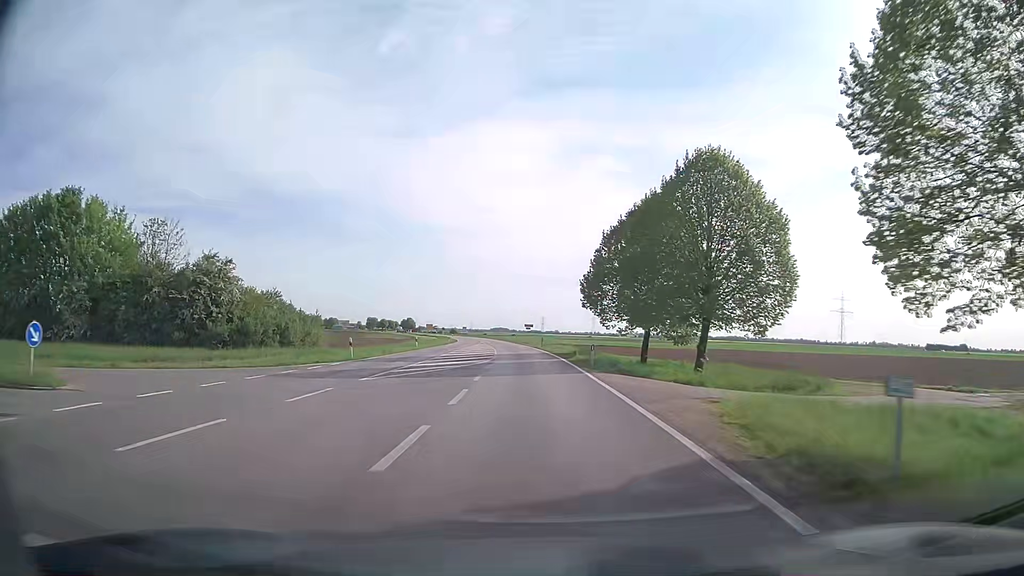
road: secondary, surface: asphalt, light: Day
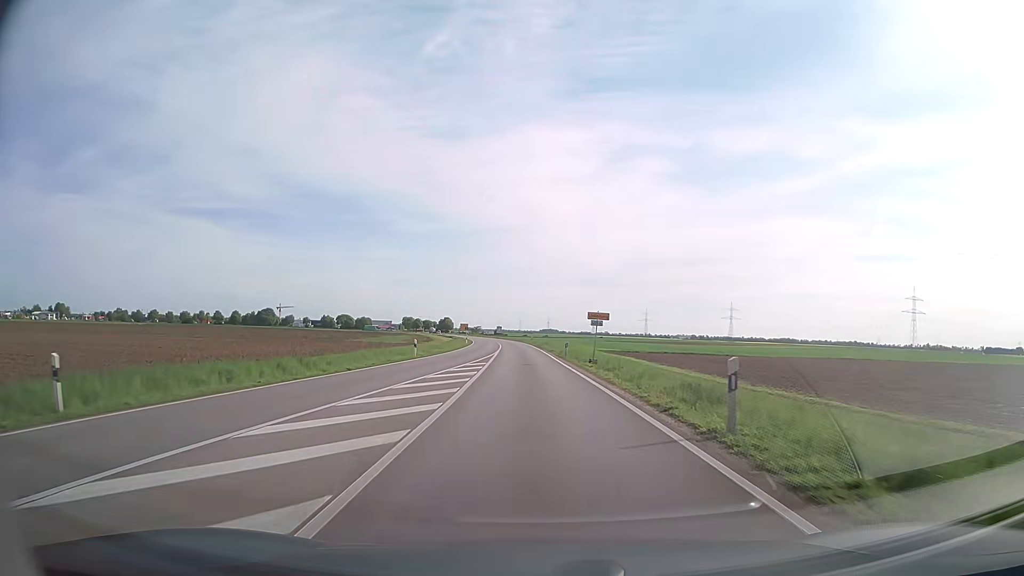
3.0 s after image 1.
(-1.7, +48.7) m; -4°
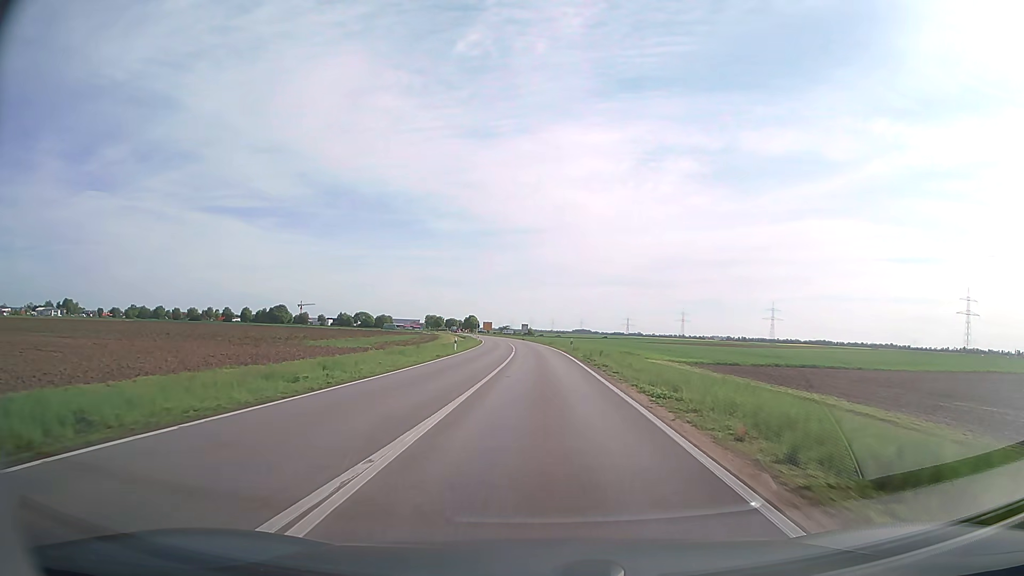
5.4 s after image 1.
(-1.3, +38.9) m; -3°
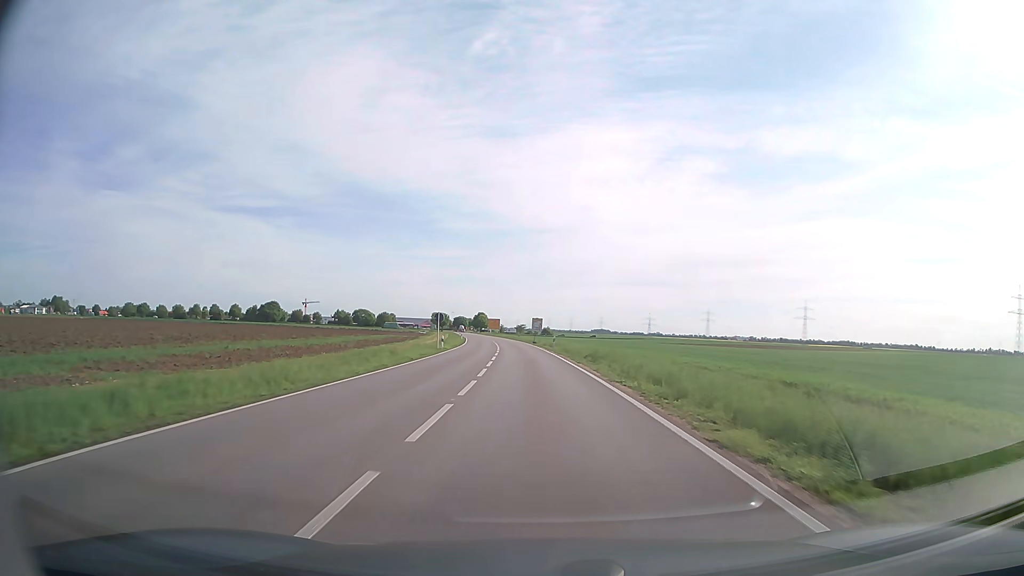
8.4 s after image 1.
(-0.5, +48.7) m; -1°
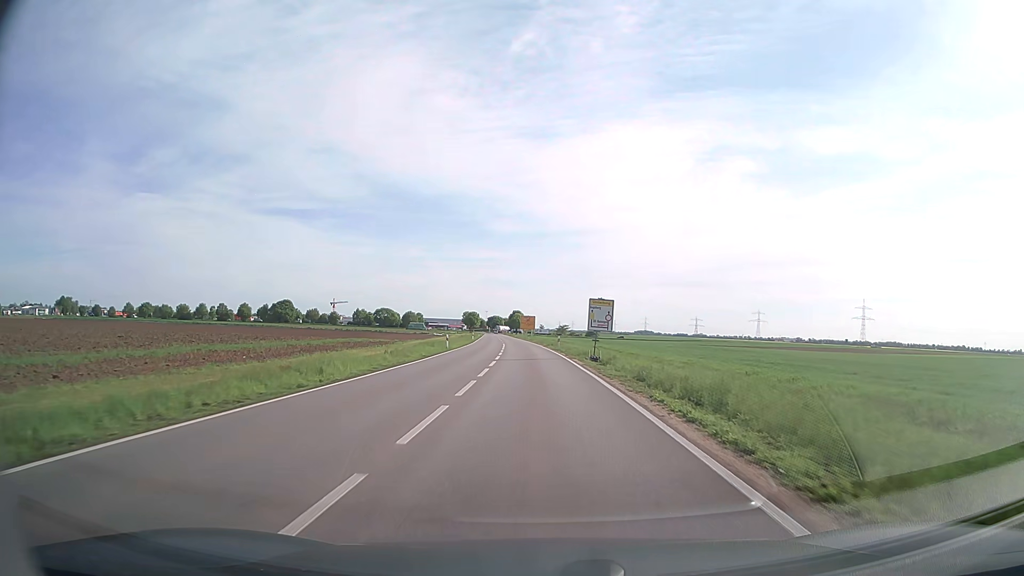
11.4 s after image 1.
(-1.4, +48.7) m; -4°
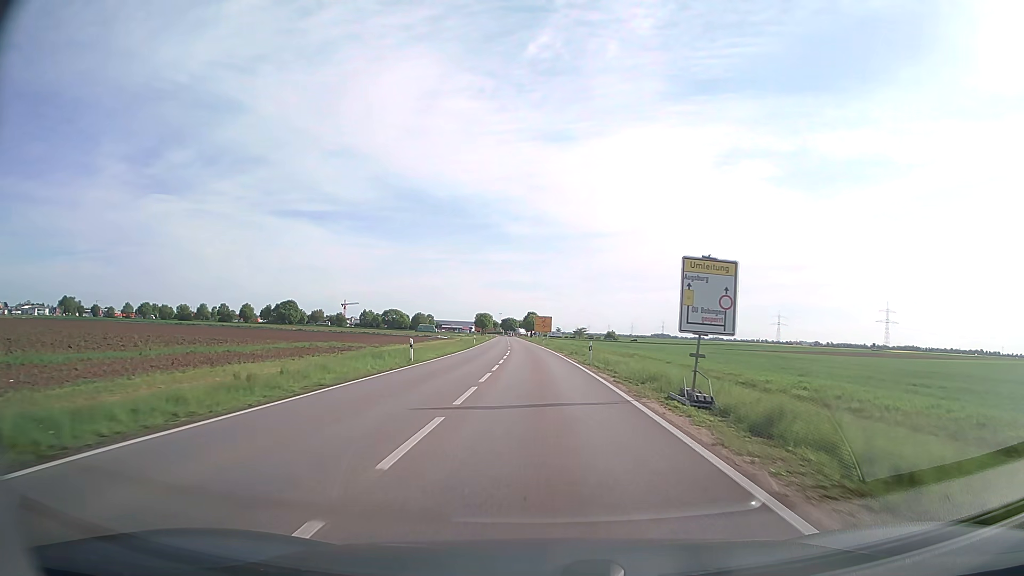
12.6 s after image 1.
(-0.2, +19.7) m; -1°
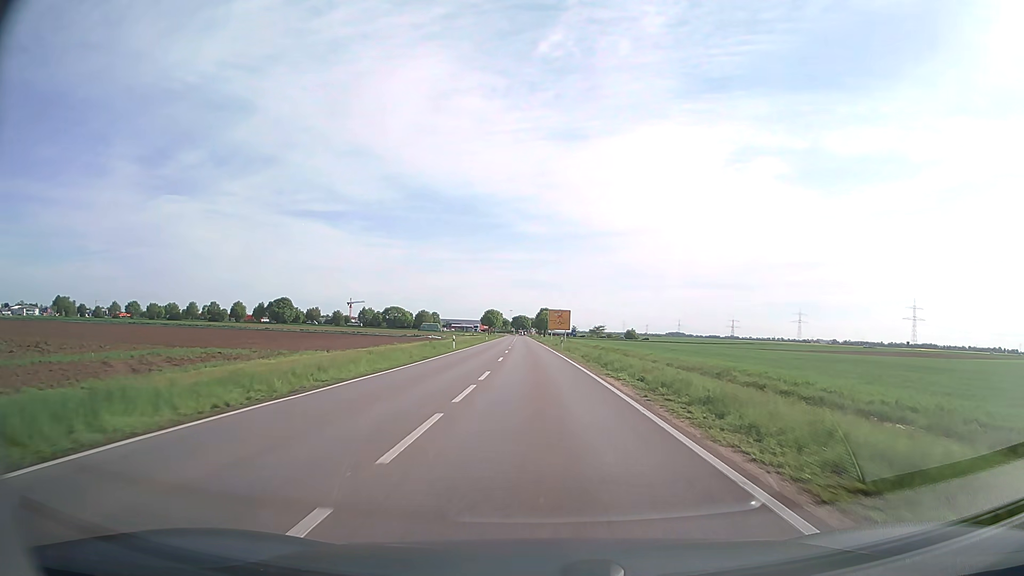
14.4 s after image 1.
(-0.3, +30.1) m; -1°
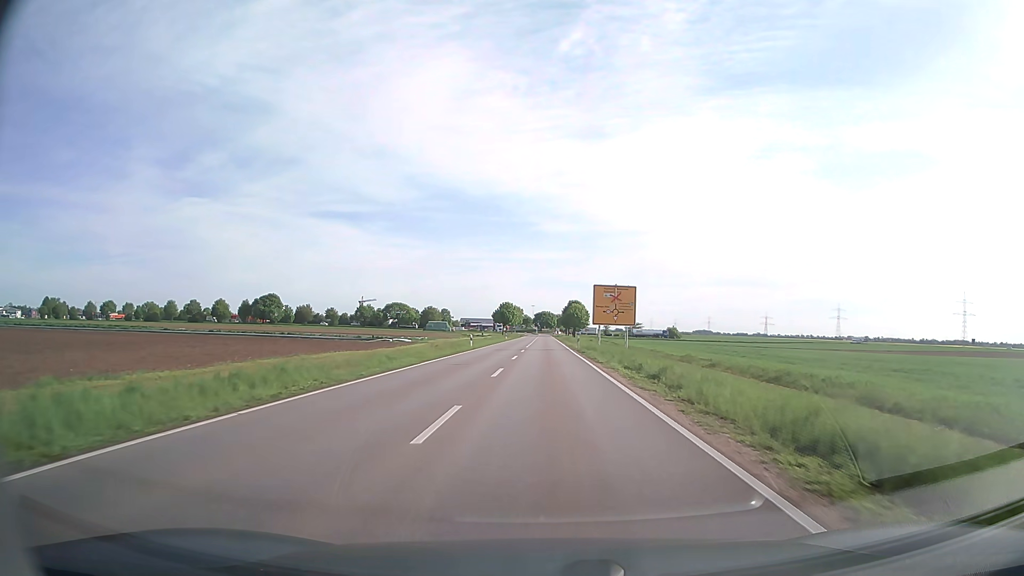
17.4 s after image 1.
(-1.1, +50.7) m; -2°
(0, +10) (0, +20) (0, +30) (0, +40) (0, +50) (0, +60) (0, +70) (0, +80) (0, +90) (0, +100) m
